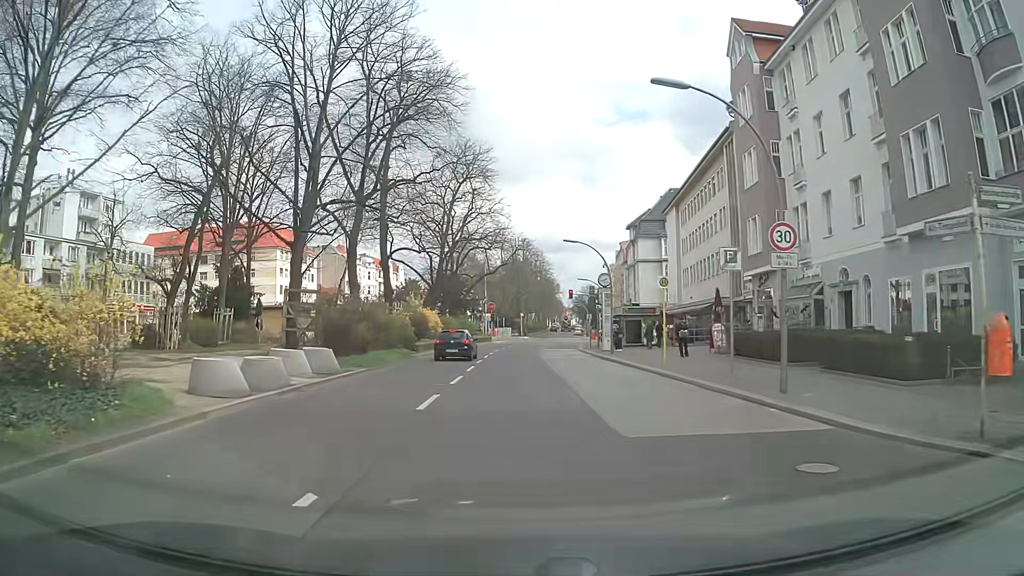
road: secondary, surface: asphalt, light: Day
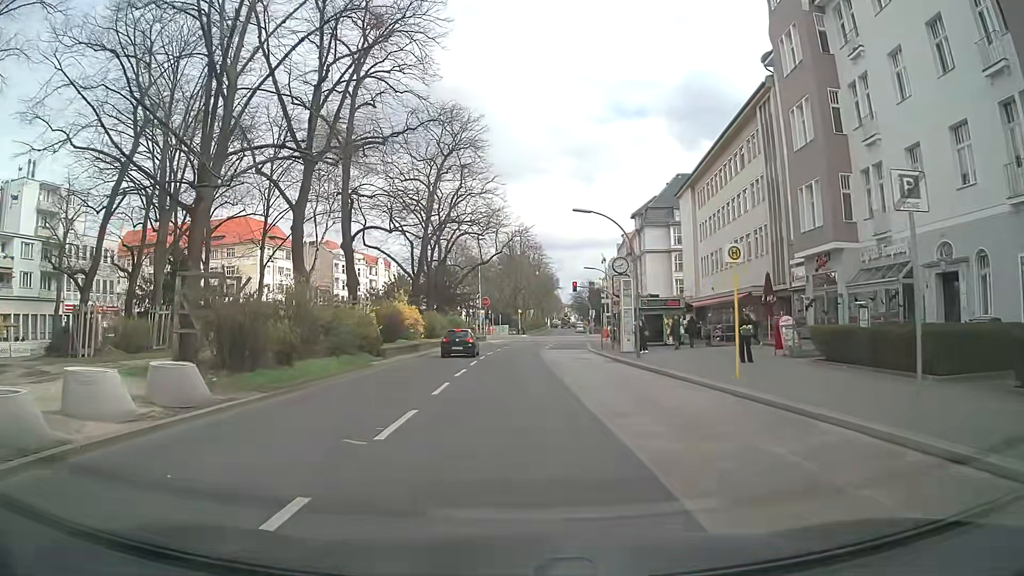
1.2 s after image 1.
(0.0, +8.8) m; 0°
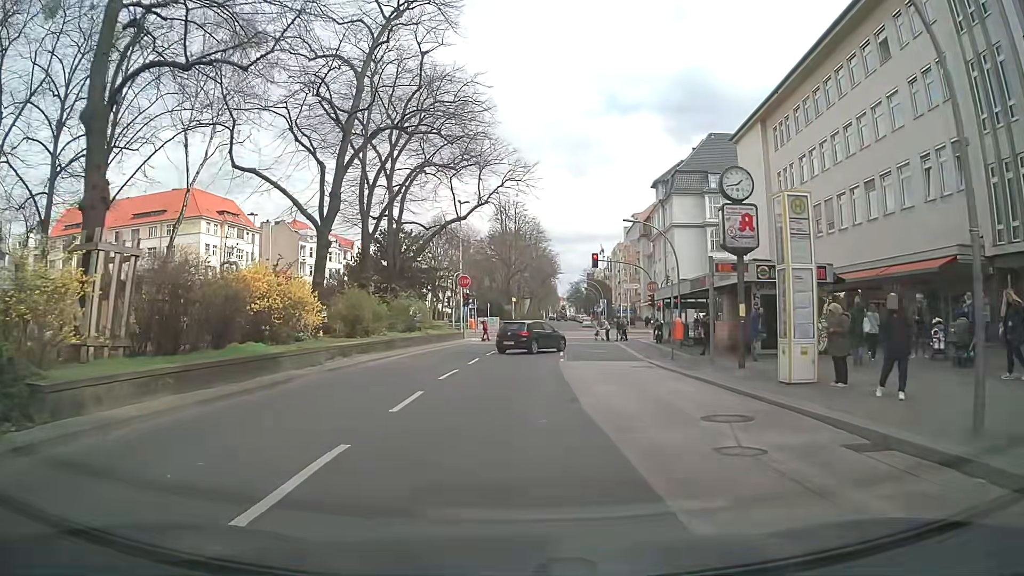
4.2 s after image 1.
(-0.2, +22.1) m; +1°
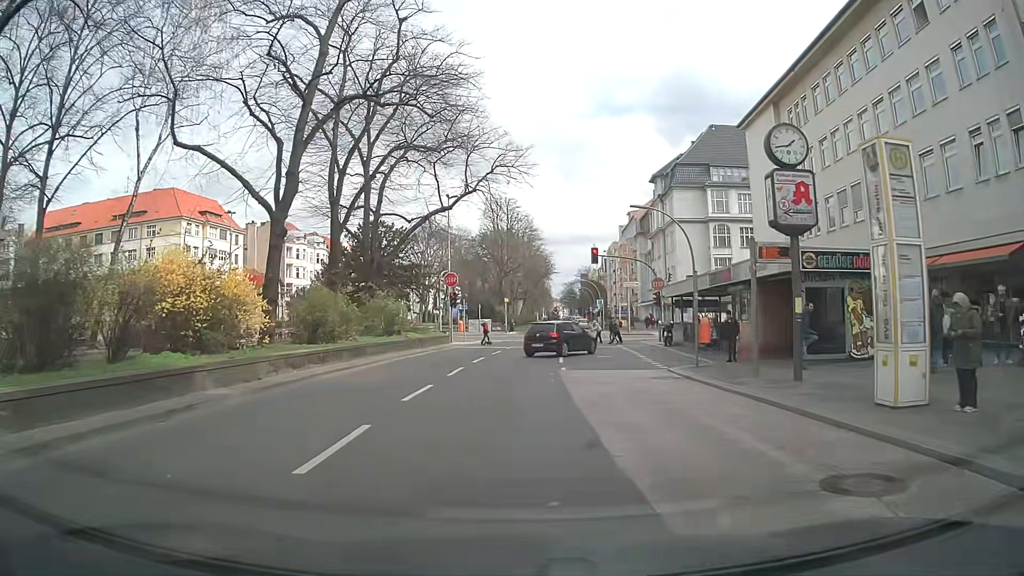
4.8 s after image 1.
(0.0, +4.3) m; -1°
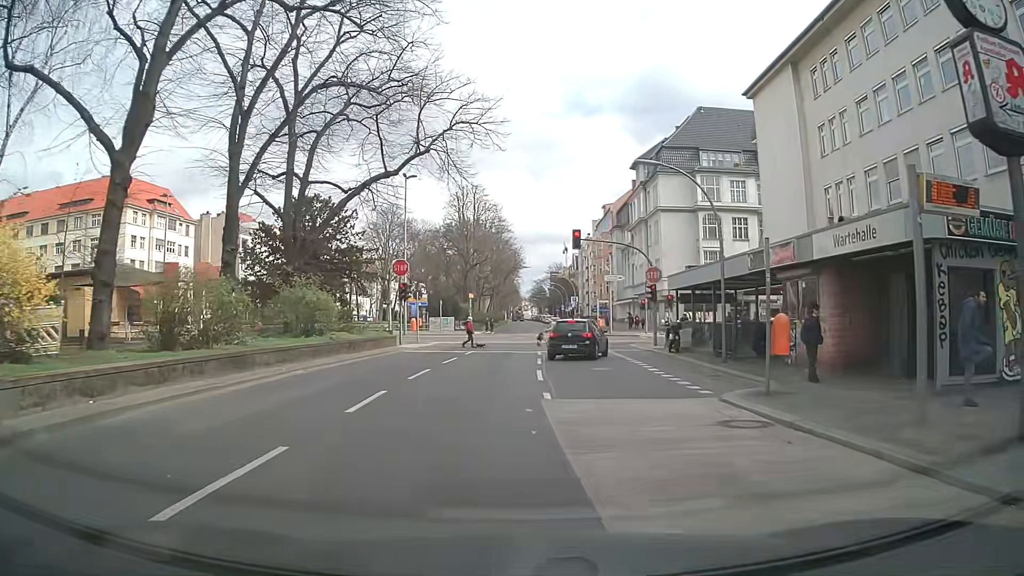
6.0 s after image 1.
(+0.3, +7.9) m; +4°
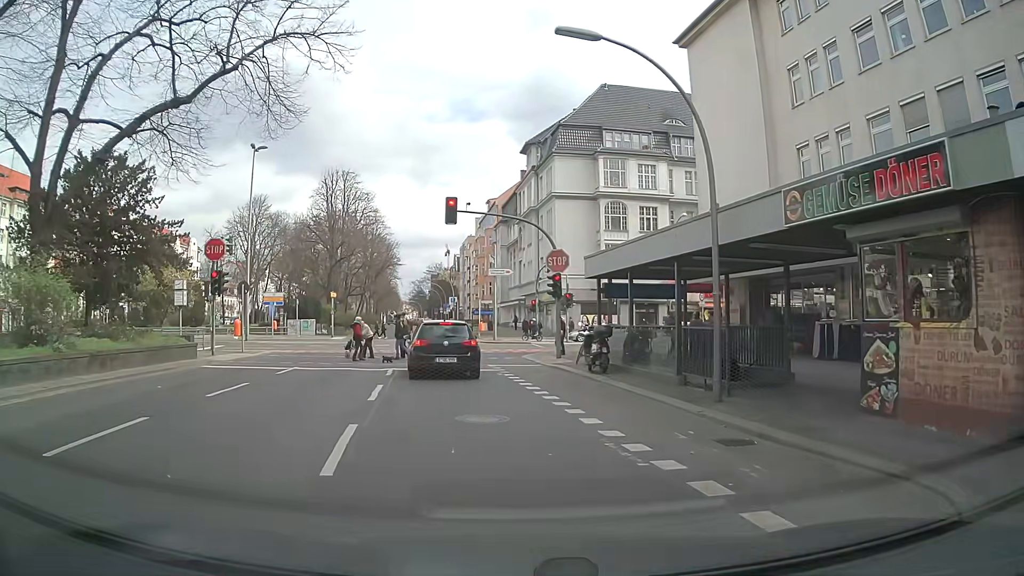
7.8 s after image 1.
(+0.8, +9.7) m; +11°
